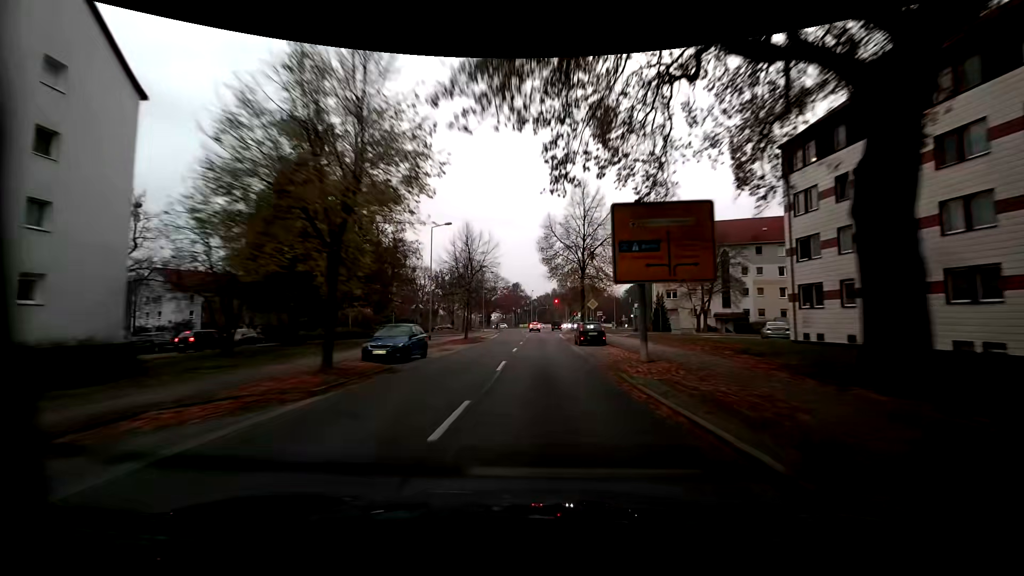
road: residential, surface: asphalt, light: Day
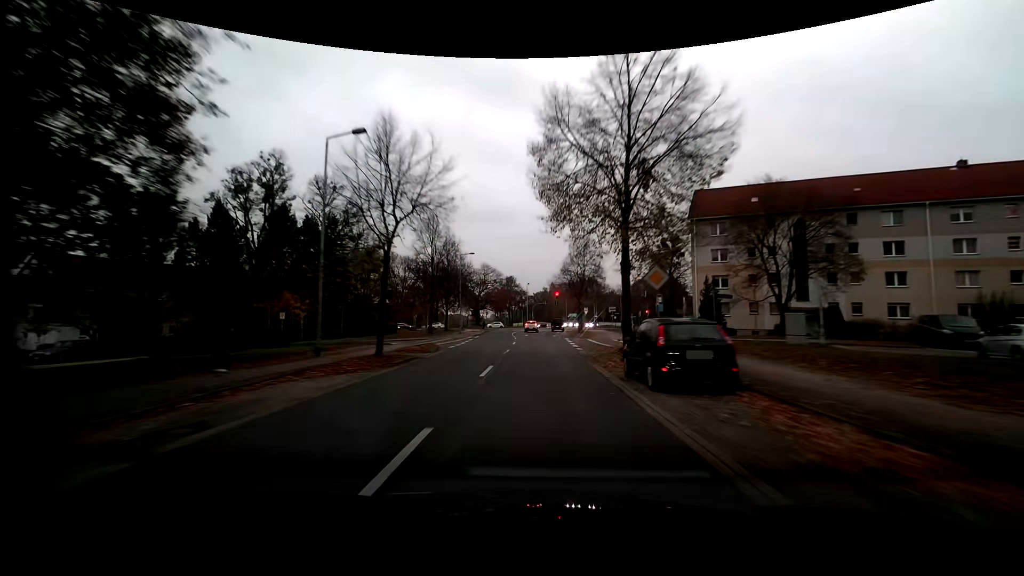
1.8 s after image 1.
(+0.2, +20.3) m; 0°
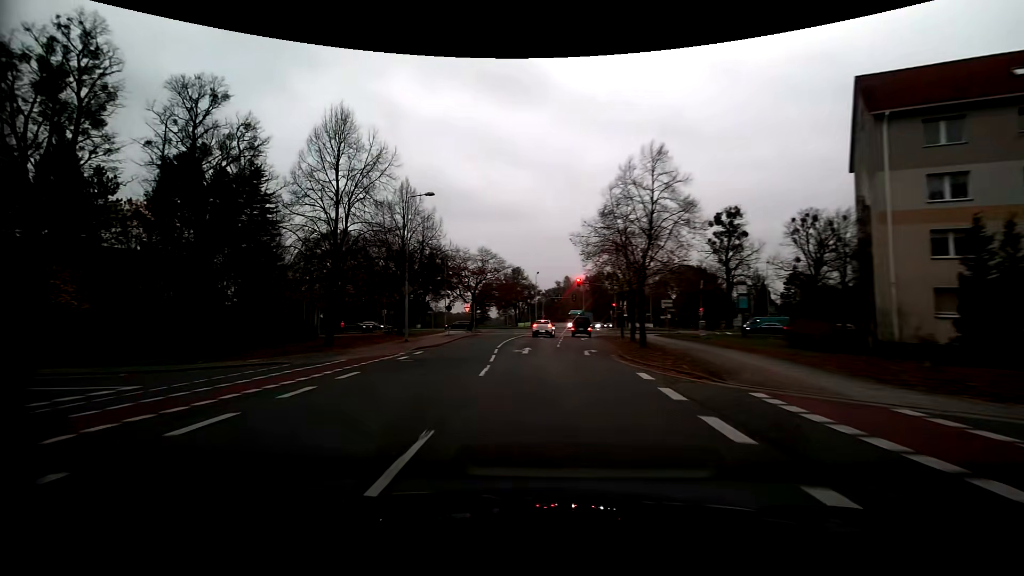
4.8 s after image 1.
(-0.3, +26.6) m; -2°
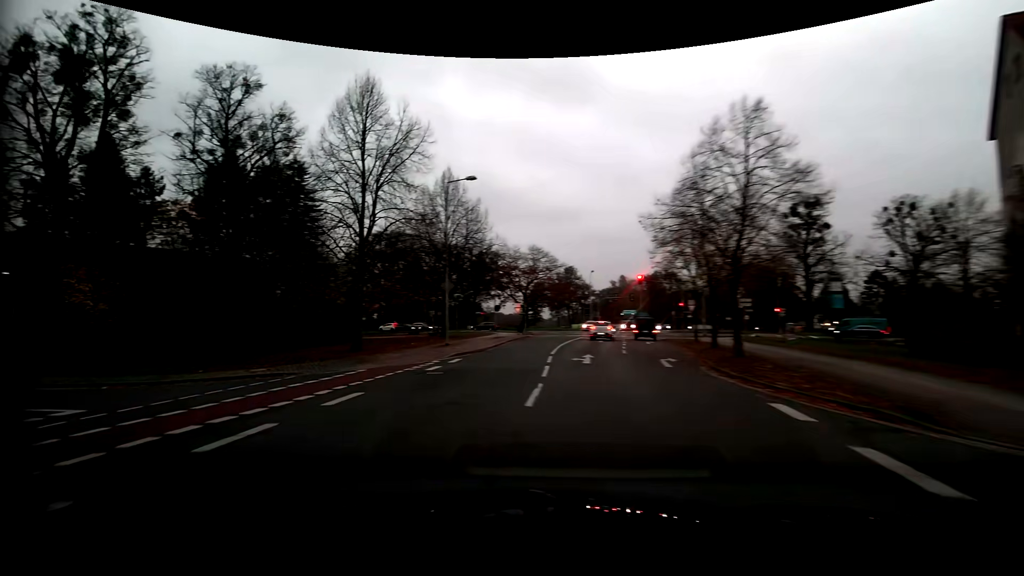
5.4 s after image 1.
(-0.2, +4.0) m; -6°
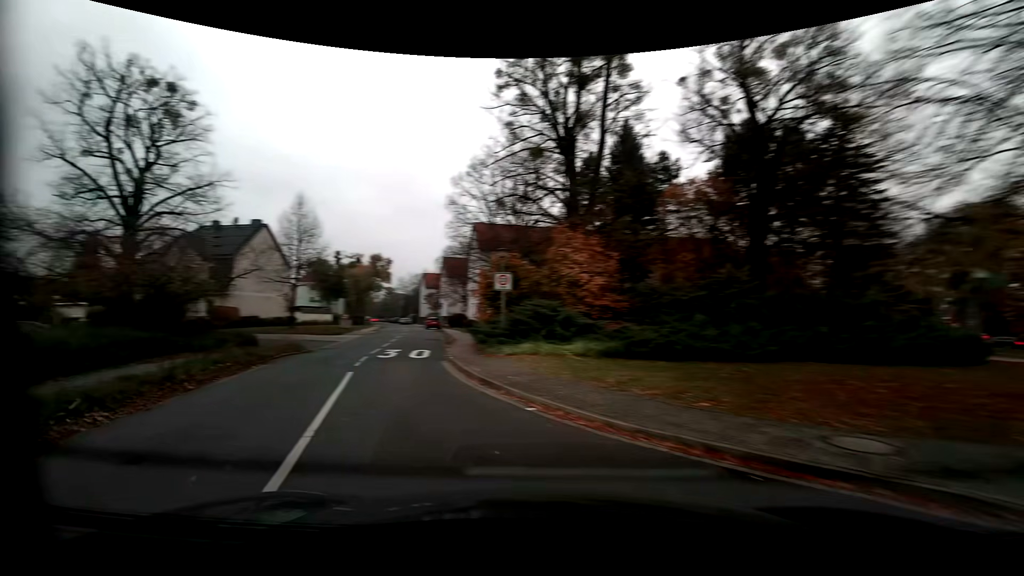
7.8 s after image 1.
(-5.0, +10.4) m; -54°
